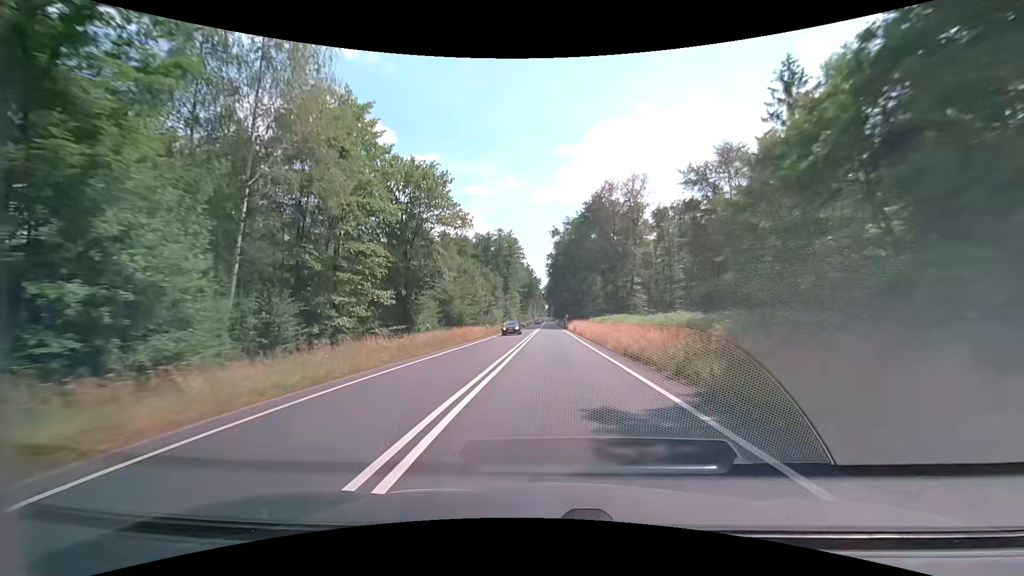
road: primary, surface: asphalt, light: Day
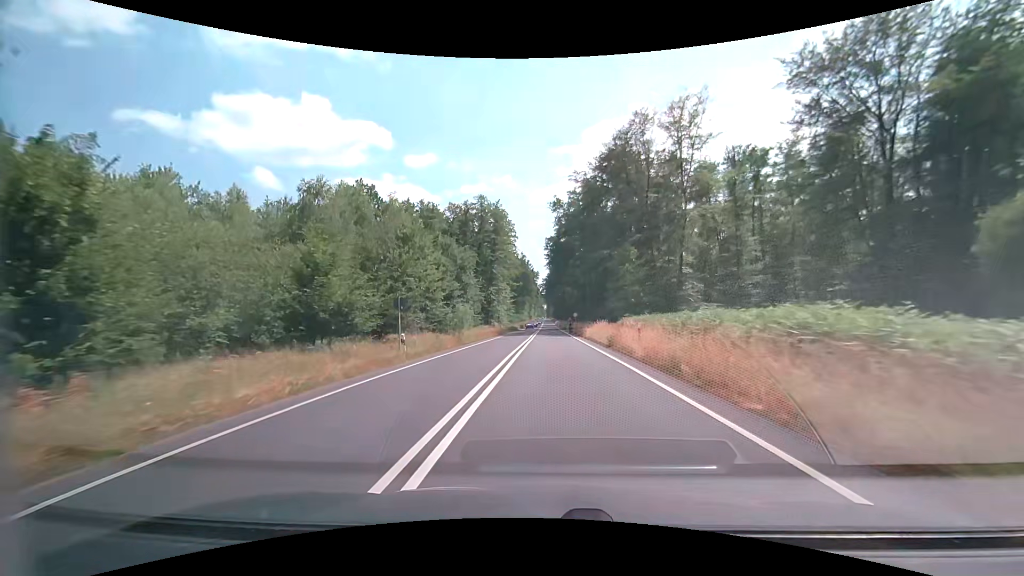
(0.0, +31.3) m; 0°
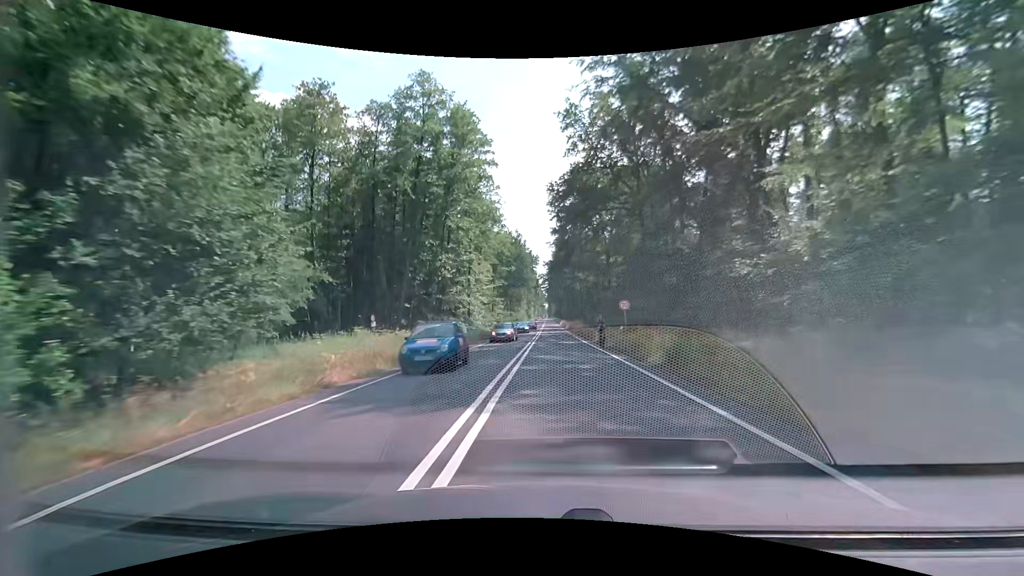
(0.0, +41.3) m; 0°
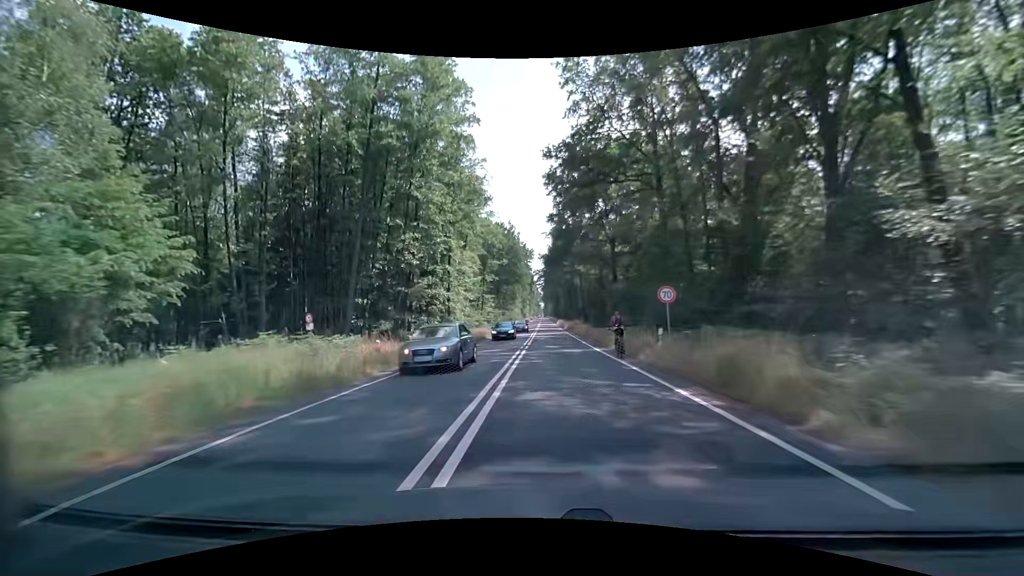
(0.0, +10.4) m; 0°
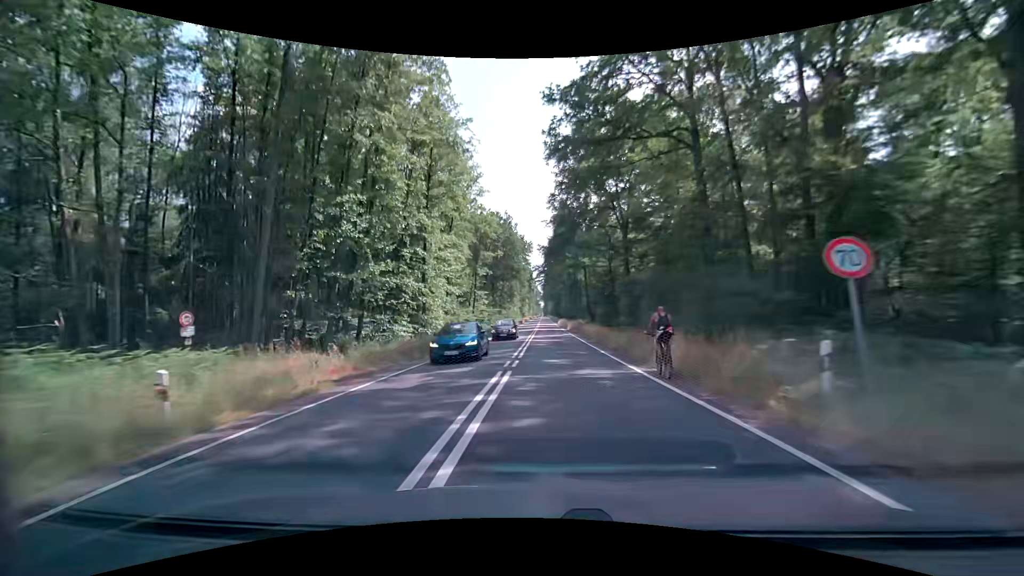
(0.0, +10.4) m; 0°
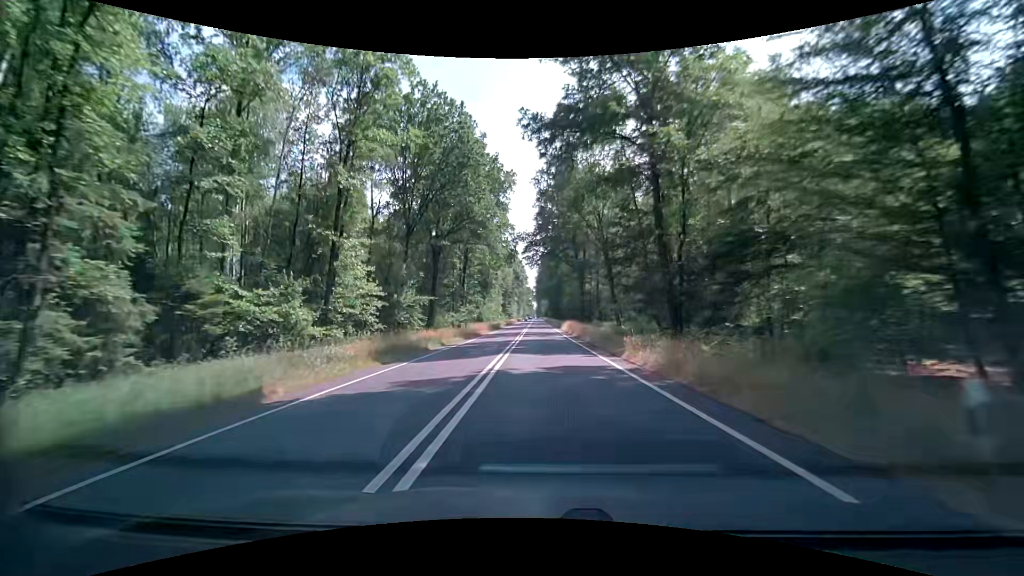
(0.0, +52.4) m; 0°
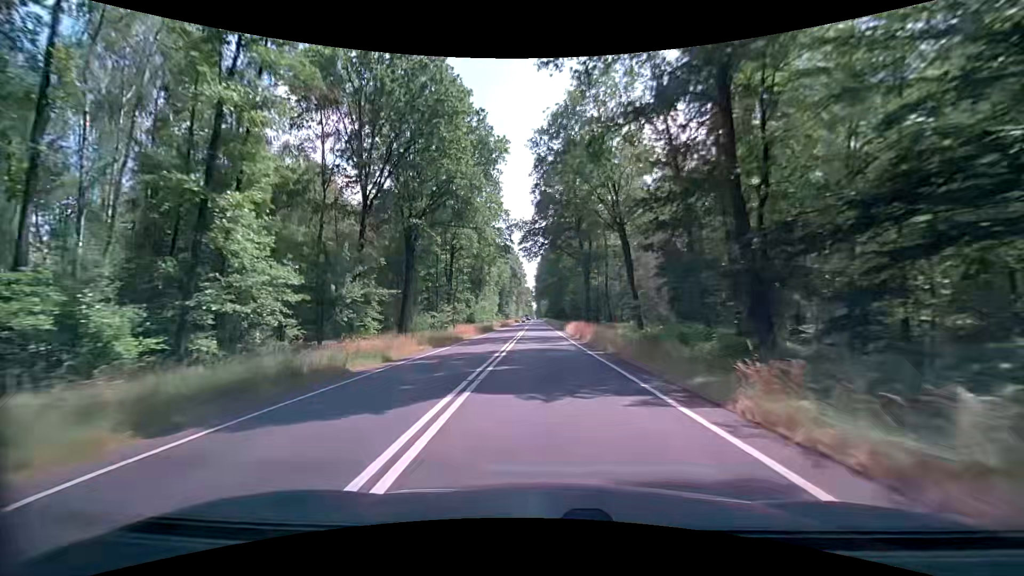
(+0.1, +10.6) m; +1°
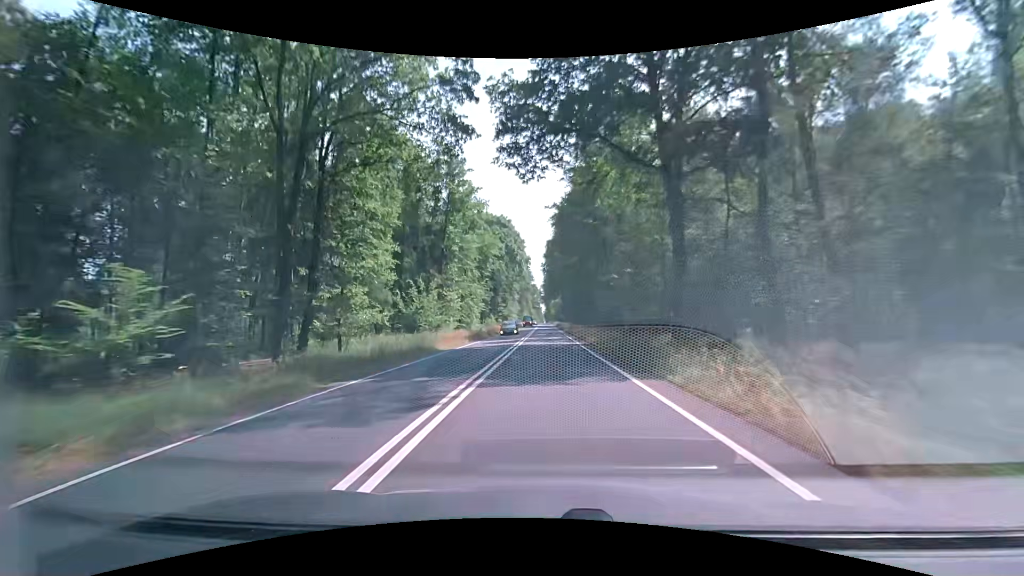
(-0.6, +42.5) m; -2°
(0, +10) (0, +20) (0, +30) (0, +40) (0, +50) (+1, +60) (+1, +70) (+1, +80) (+1, +90) (+1, +100) m
